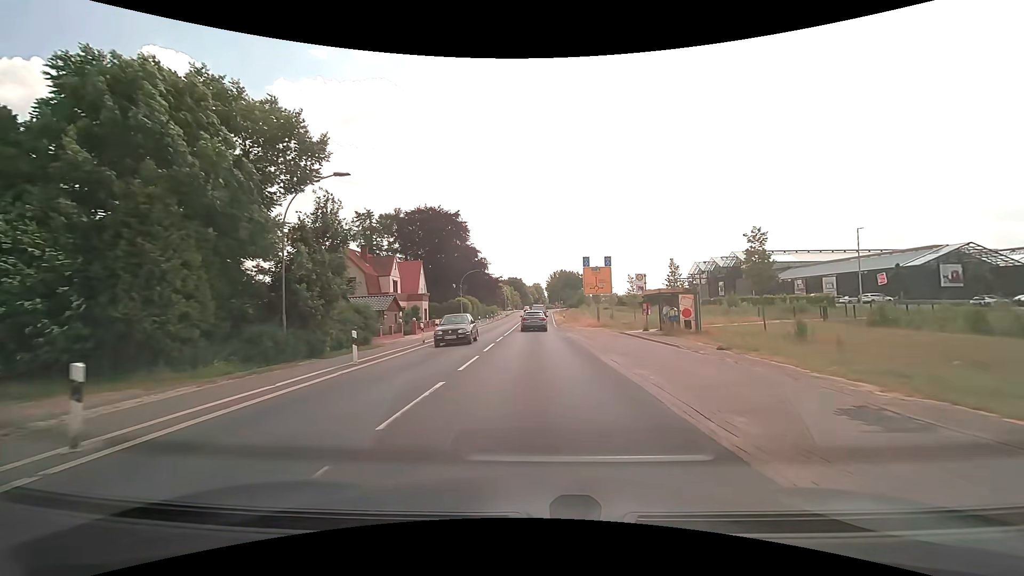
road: secondary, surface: asphalt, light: Day
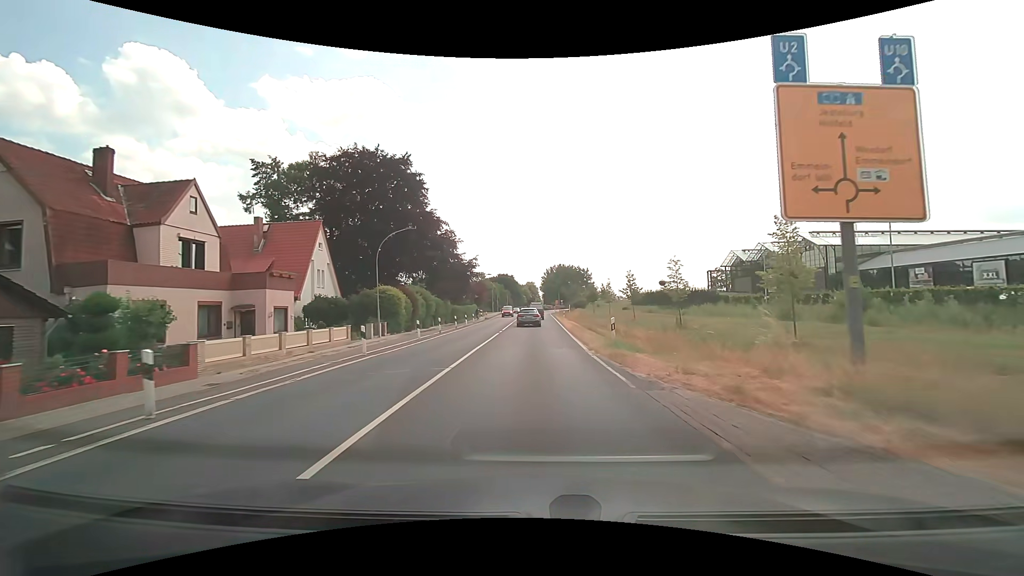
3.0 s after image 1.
(+0.1, +36.0) m; +1°
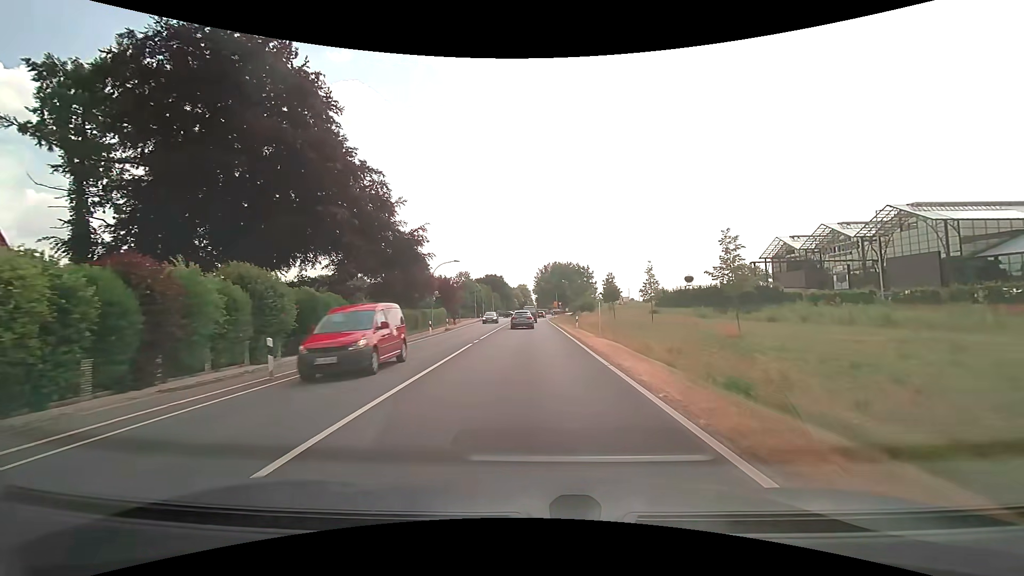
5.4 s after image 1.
(+0.3, +29.0) m; +1°
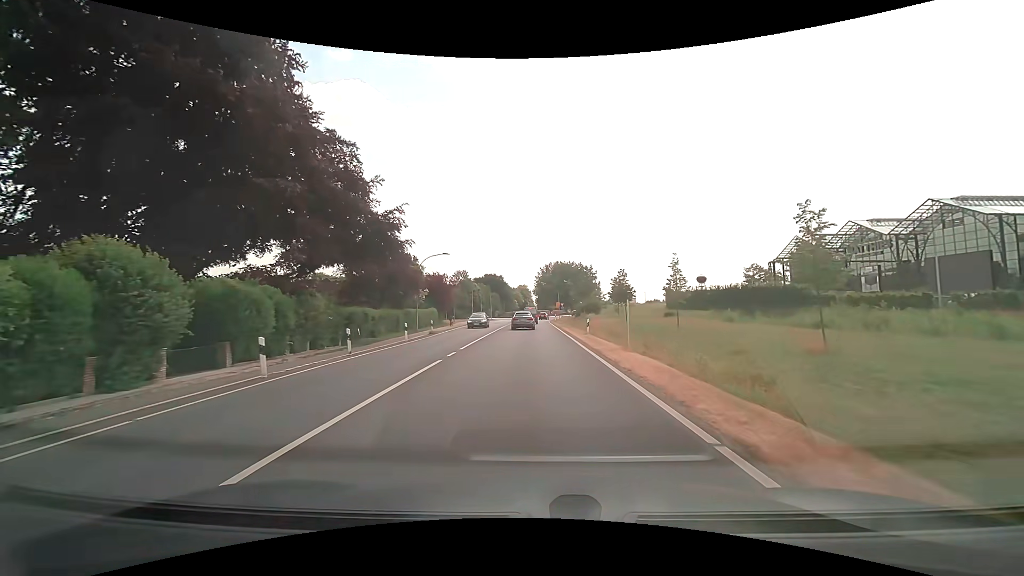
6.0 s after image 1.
(0.0, +7.2) m; 0°
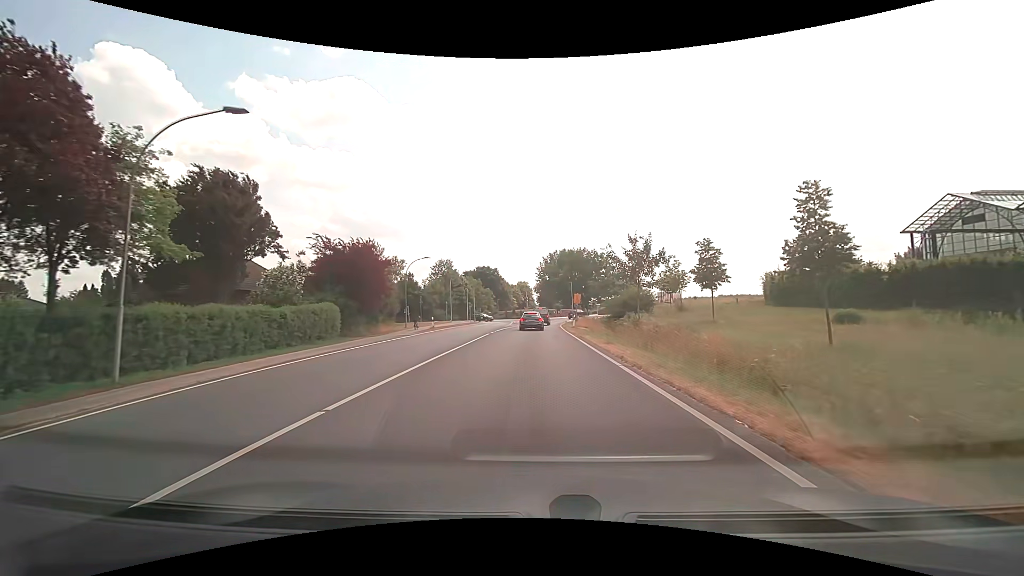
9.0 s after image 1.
(0.0, +34.2) m; 0°
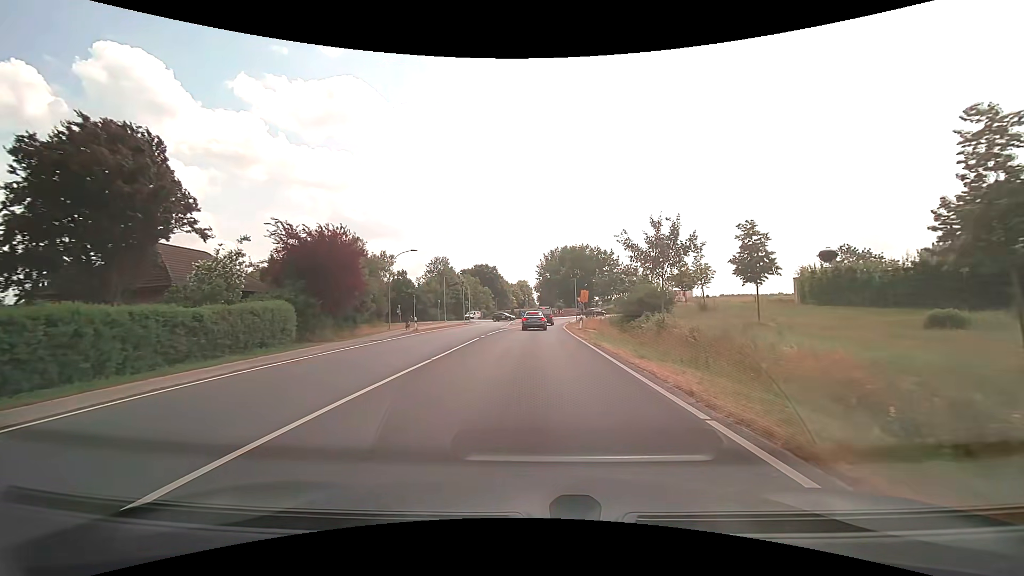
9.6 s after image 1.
(0.0, +6.3) m; 0°
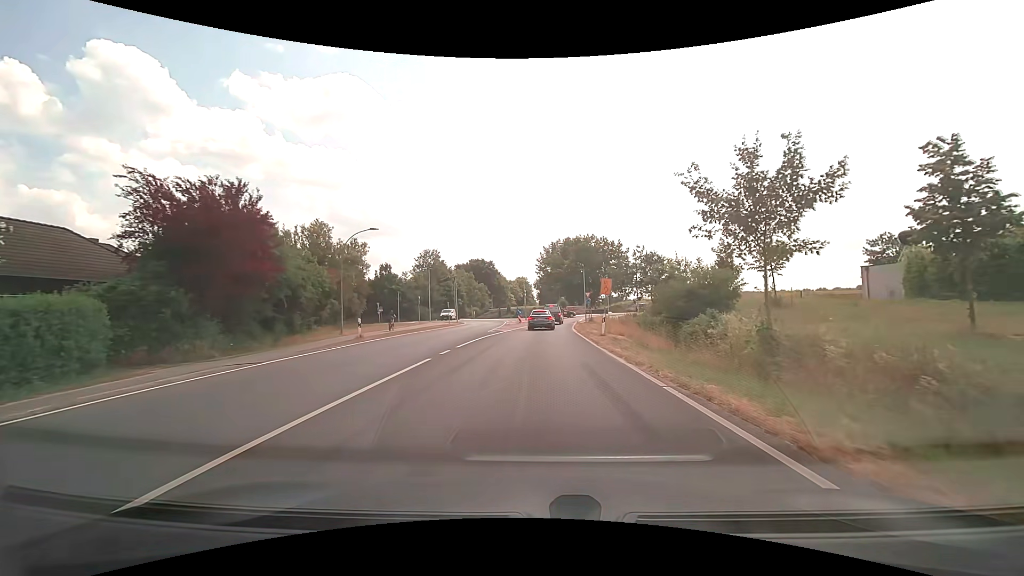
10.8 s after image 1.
(0.0, +12.0) m; 0°
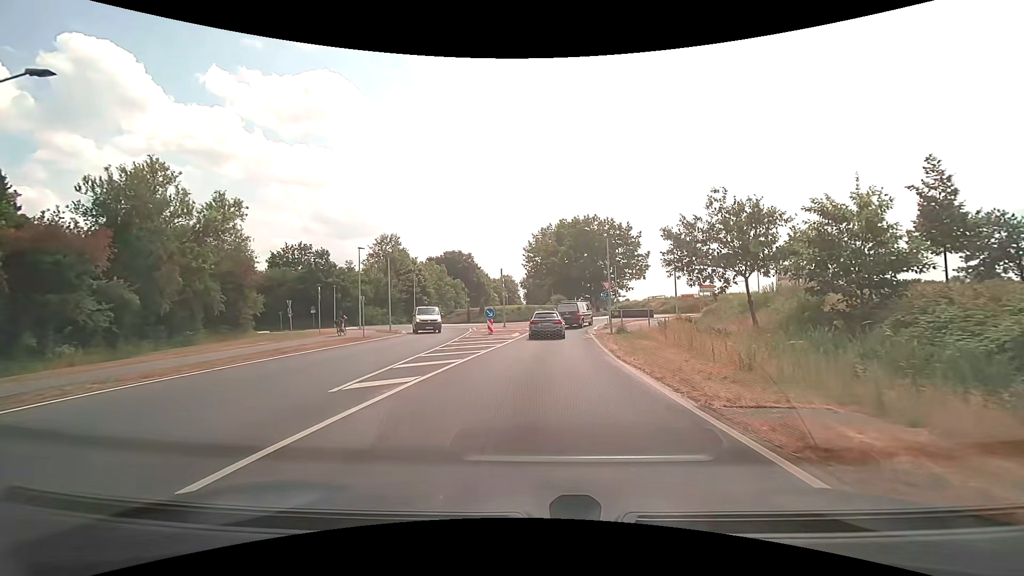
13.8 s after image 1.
(+0.3, +24.4) m; +2°
(0, +10) (0, +20) (+1, +30) (+2, +40) (+7, +49) (+13, +57) (+14, +67) (+9, +75) (+3, +83) (-1, +92) m
